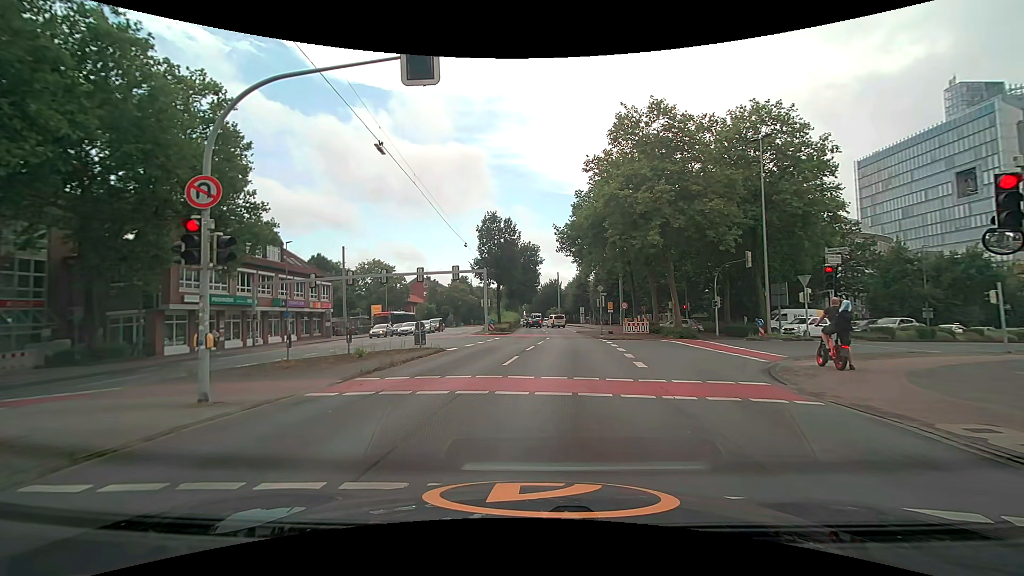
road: secondary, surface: asphalt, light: Day
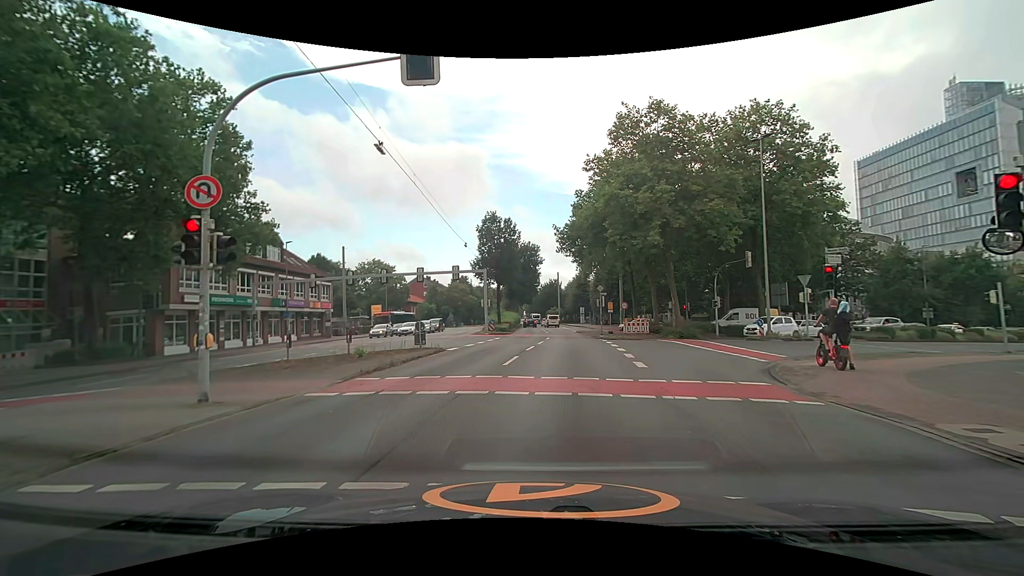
(0.0, 0.0) m; 0°
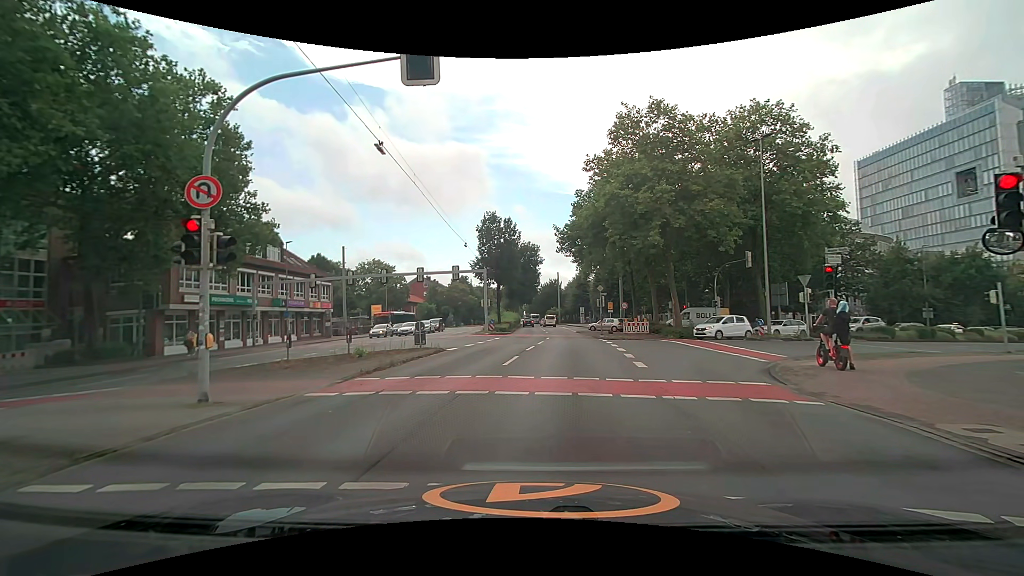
(0.0, 0.0) m; 0°
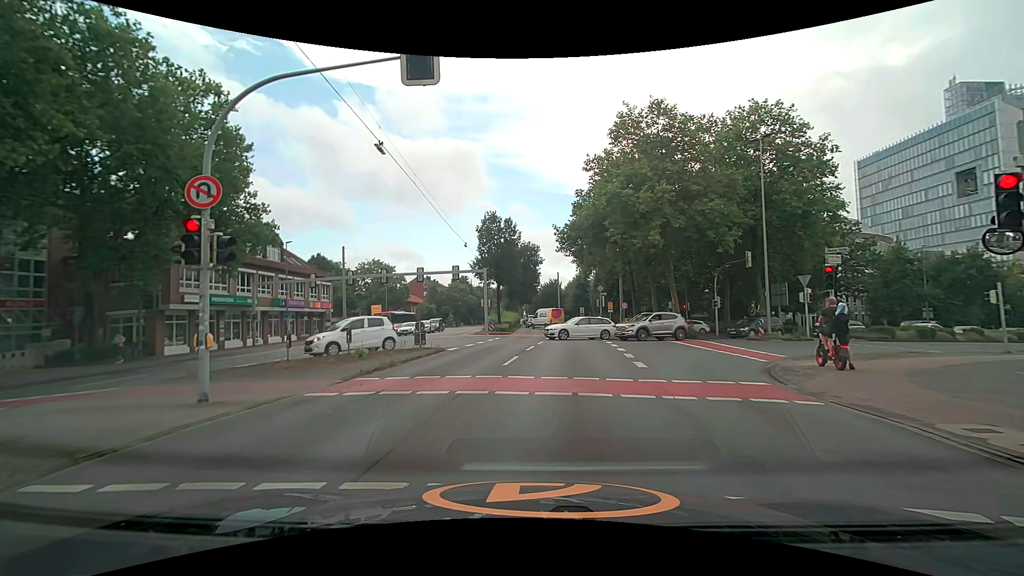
(0.0, 0.0) m; 0°
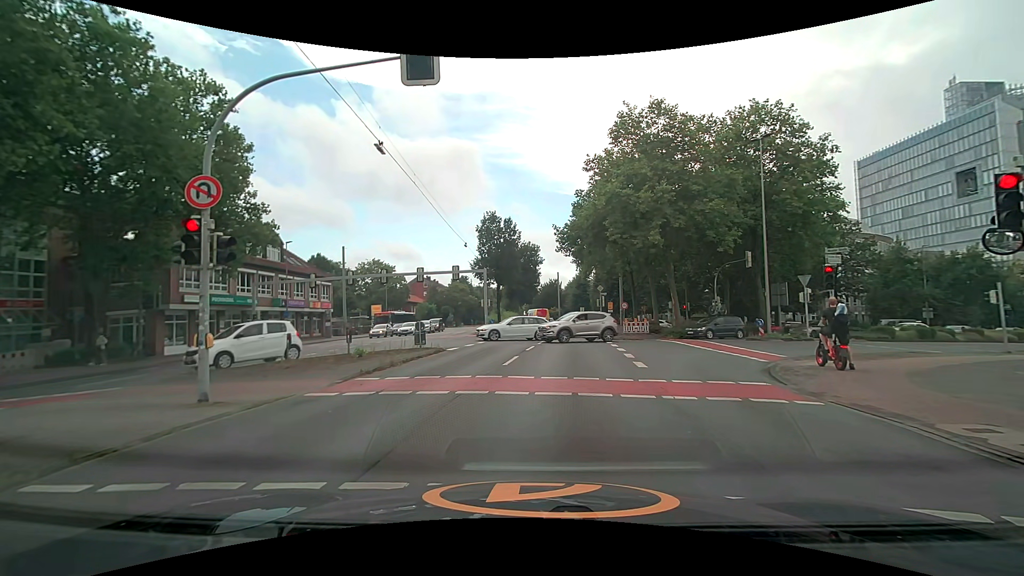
(0.0, 0.0) m; 0°
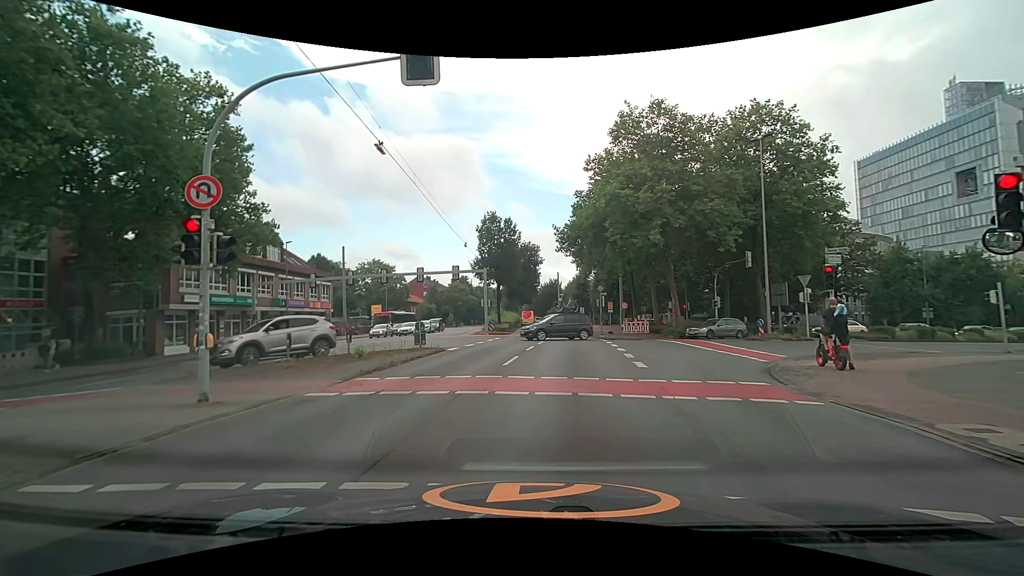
(0.0, 0.0) m; 0°
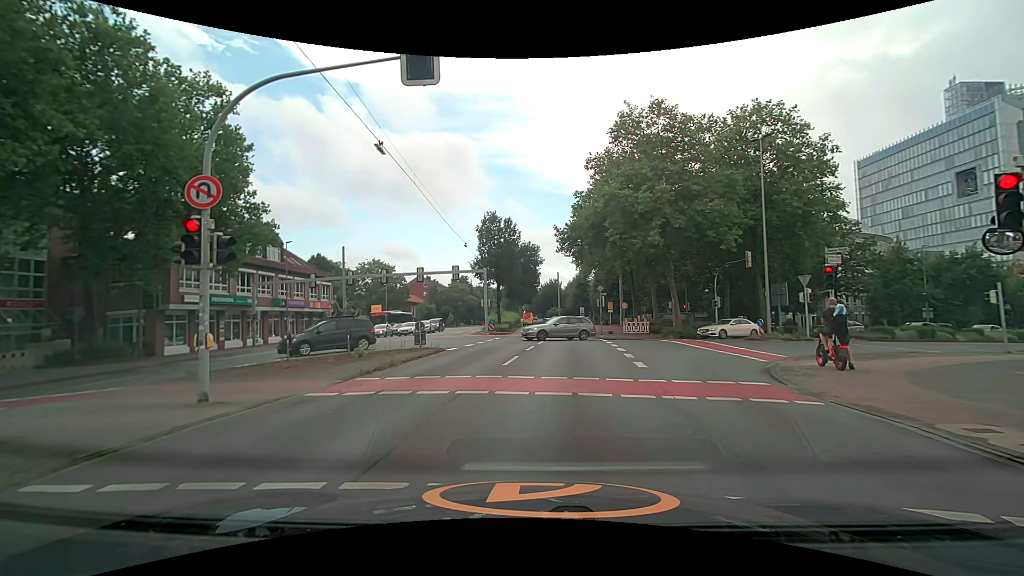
(0.0, 0.0) m; 0°
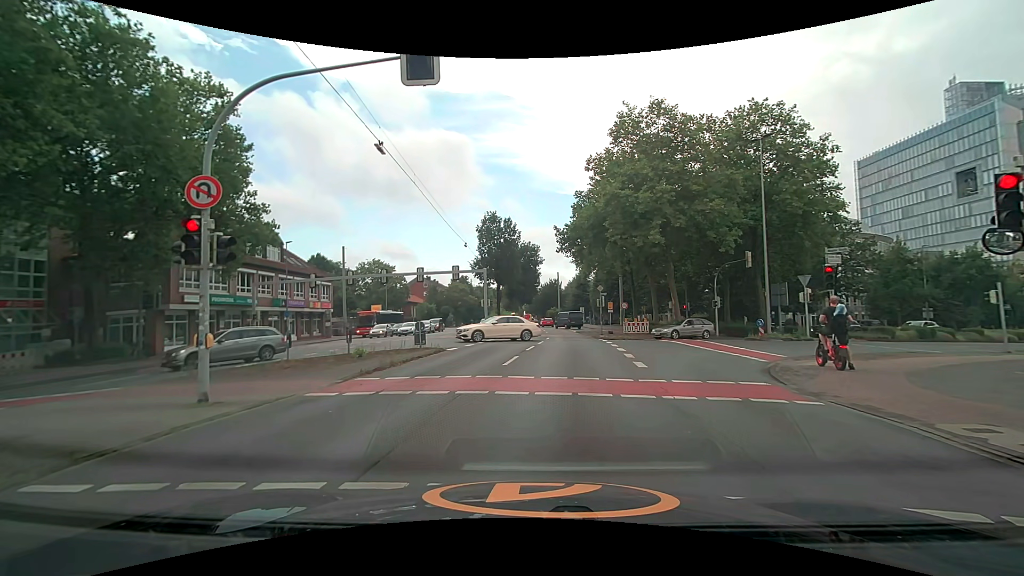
(0.0, 0.0) m; 0°
(0, +10) (+2, +20) (+3, +30) (+4, +40) (+4, +50) (+4, +60) (+5, +70) (+5, +80) (+5, +90) (+5, +100) m
